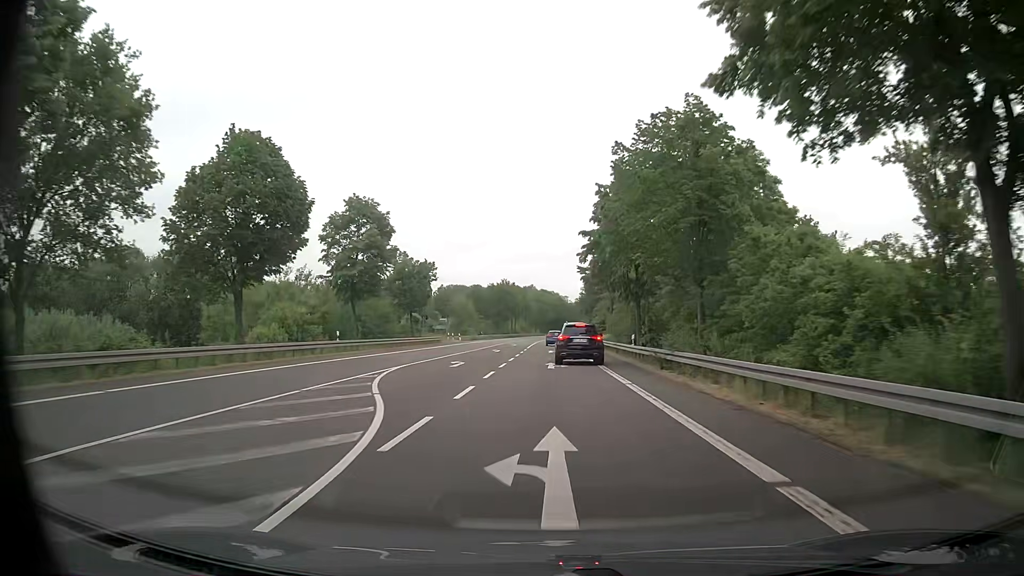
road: primary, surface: asphalt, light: Day
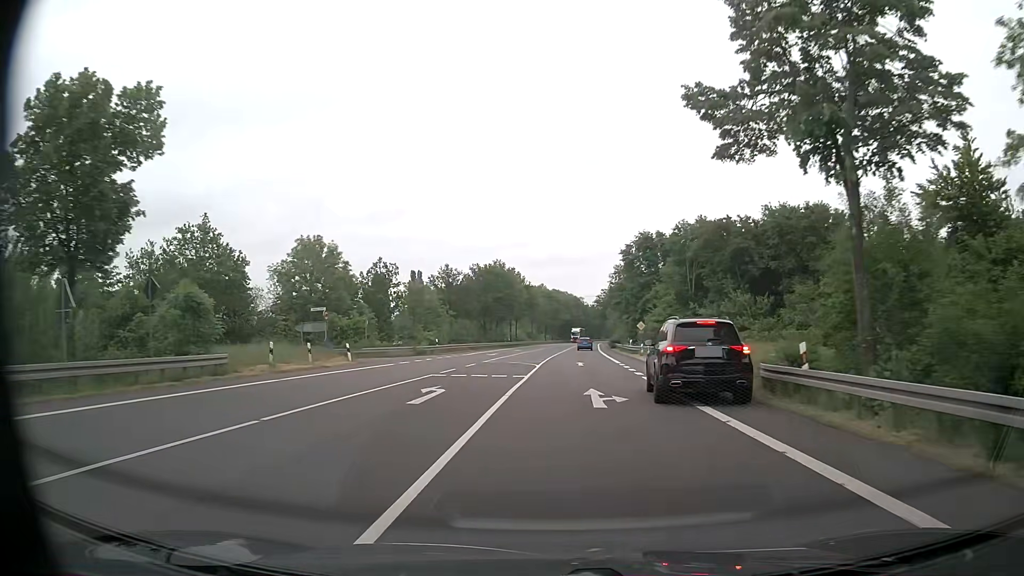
(-0.4, +52.1) m; -1°
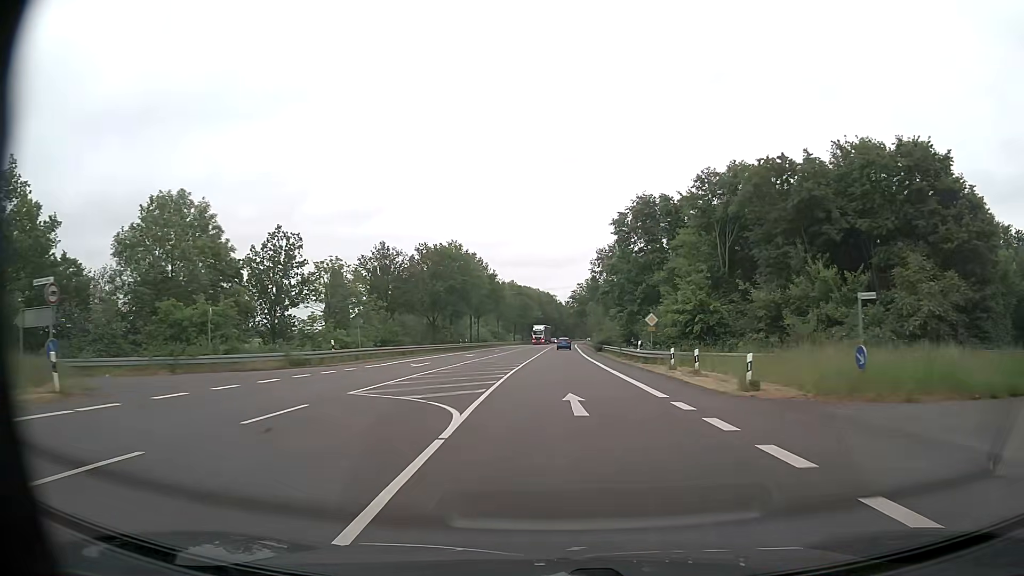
(+0.4, +21.5) m; +2°
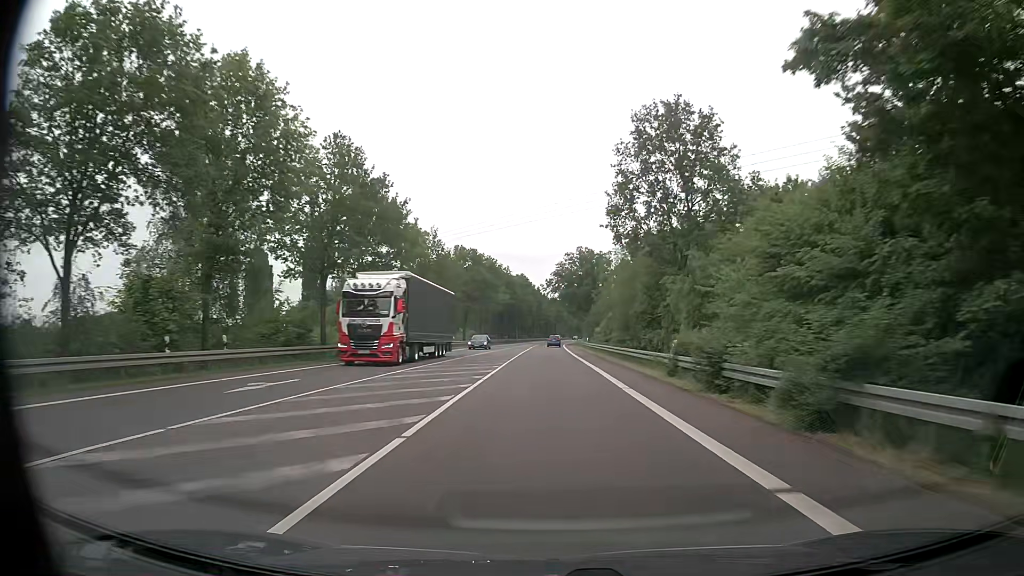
(+0.7, +59.7) m; +2°
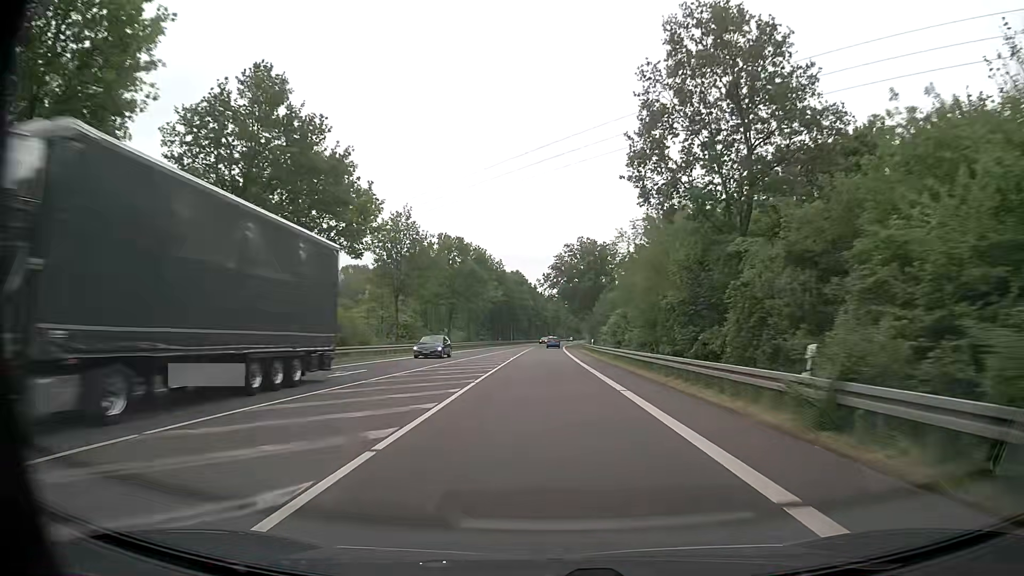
(+0.1, +12.5) m; 0°
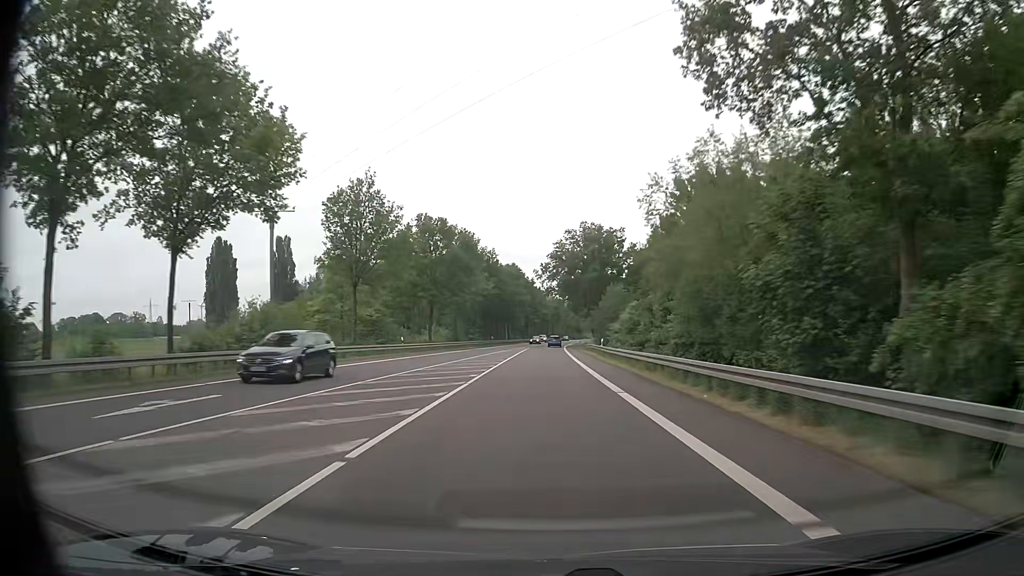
(0.0, +12.7) m; 0°
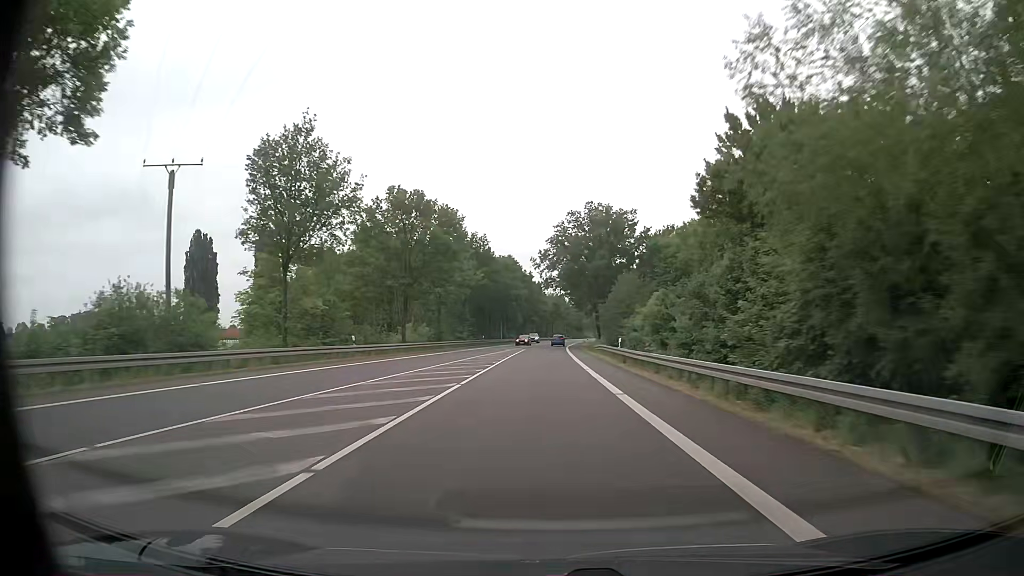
(+0.1, +12.8) m; +1°
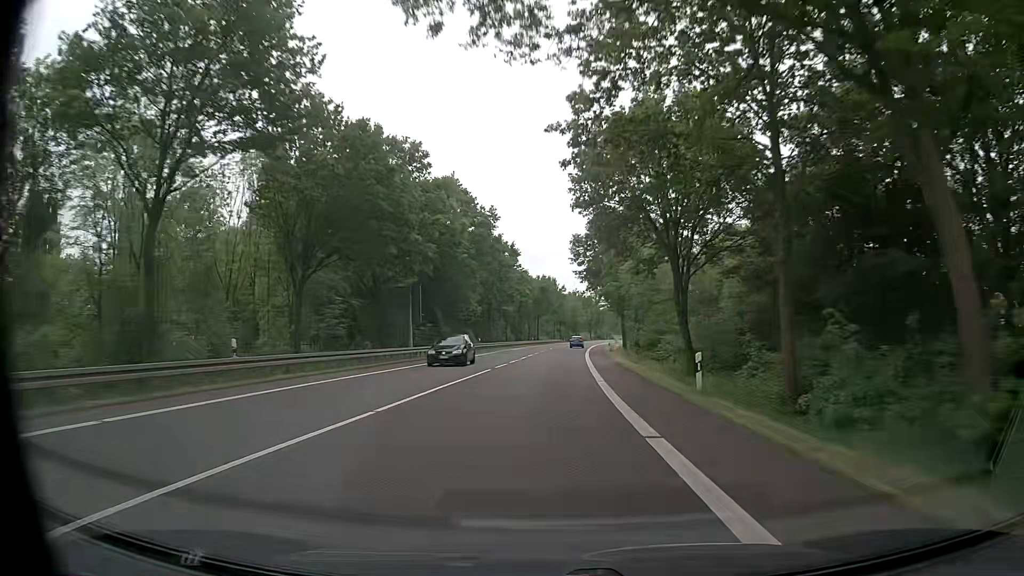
(+0.3, +67.1) m; +1°
(0, +10) (0, +20) (+1, +30) (+1, +40) (+2, +50) (+2, +60) (+3, +70) (+4, +80) (+4, +90) (+5, +100) m
